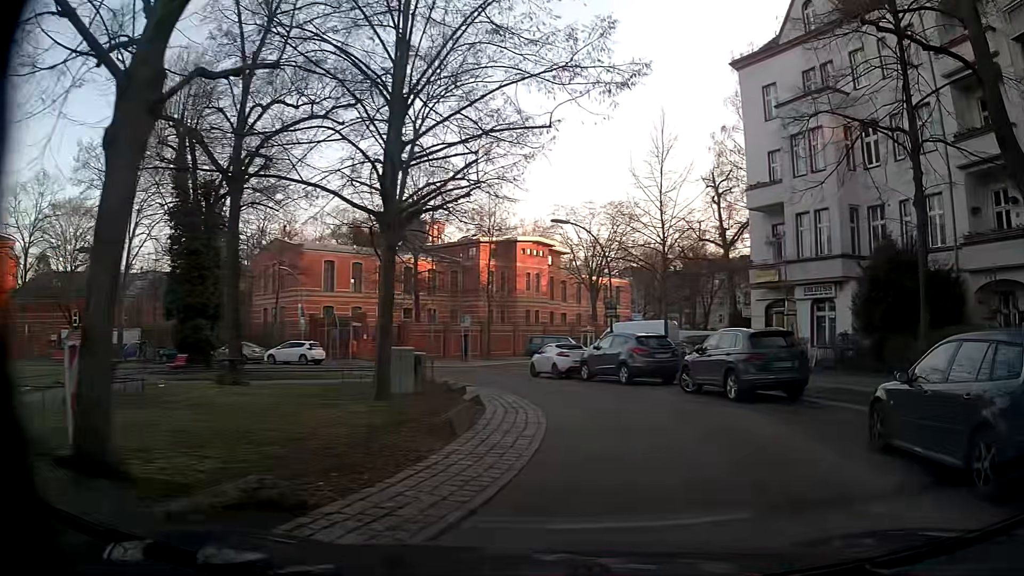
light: Day
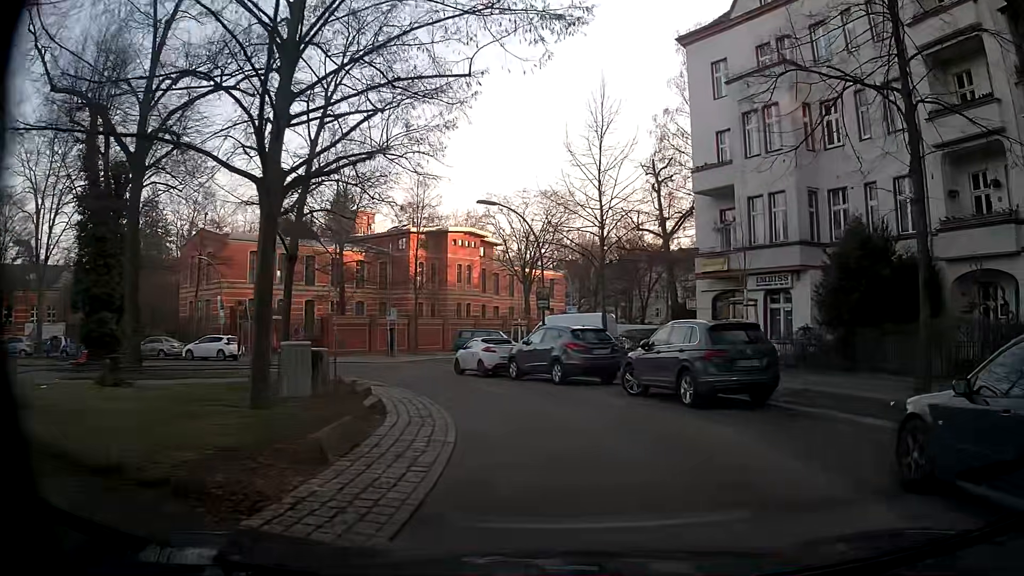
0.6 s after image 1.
(+0.2, +2.6) m; +6°
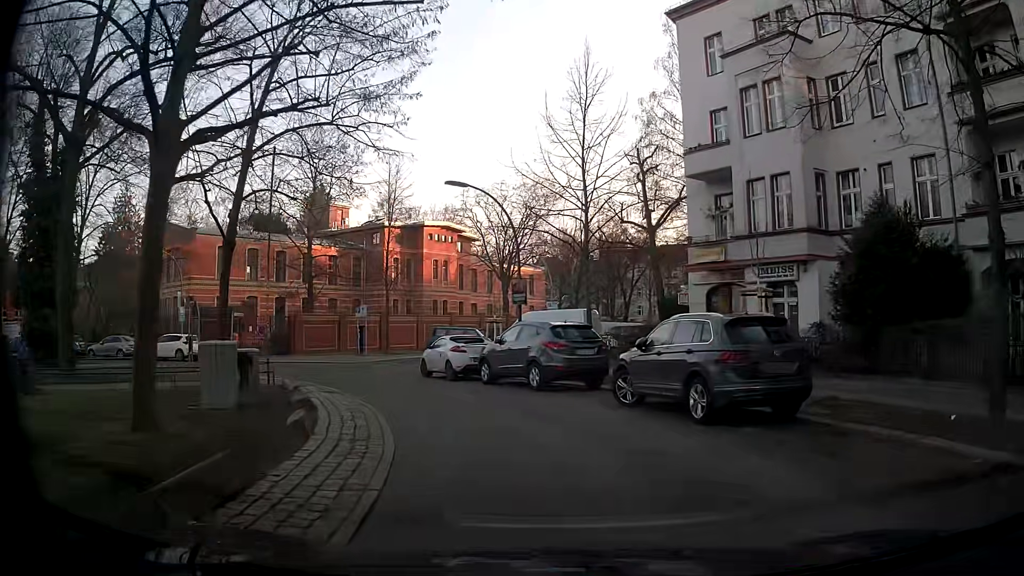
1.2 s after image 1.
(+0.1, +2.8) m; +3°
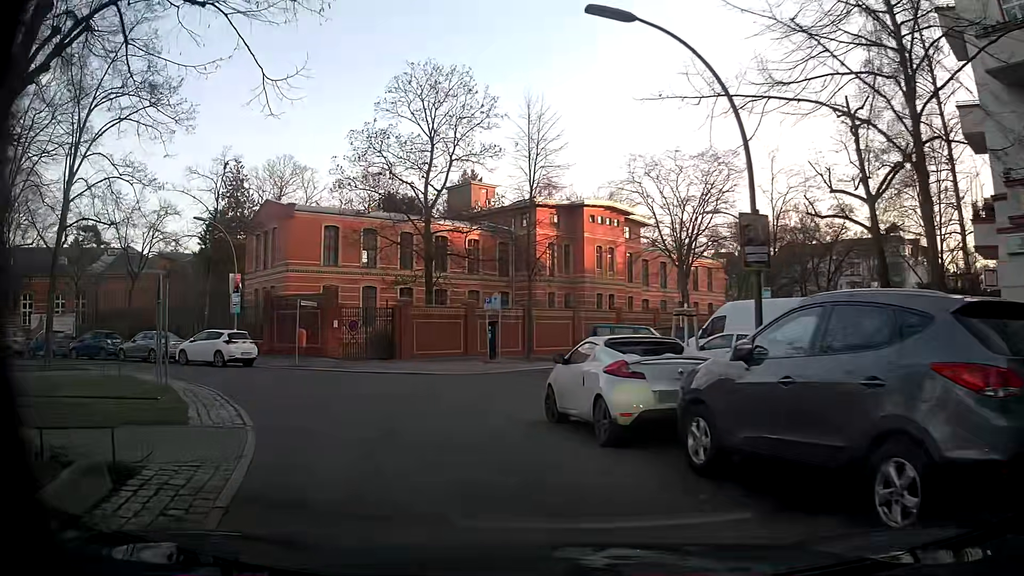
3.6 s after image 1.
(-1.3, +12.0) m; -13°
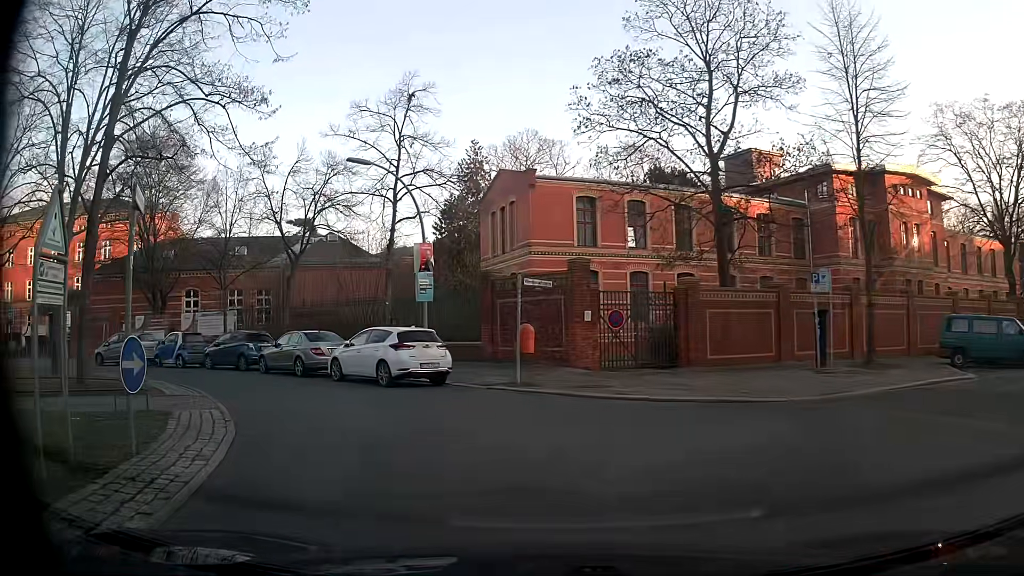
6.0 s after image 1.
(-2.2, +10.4) m; -23°
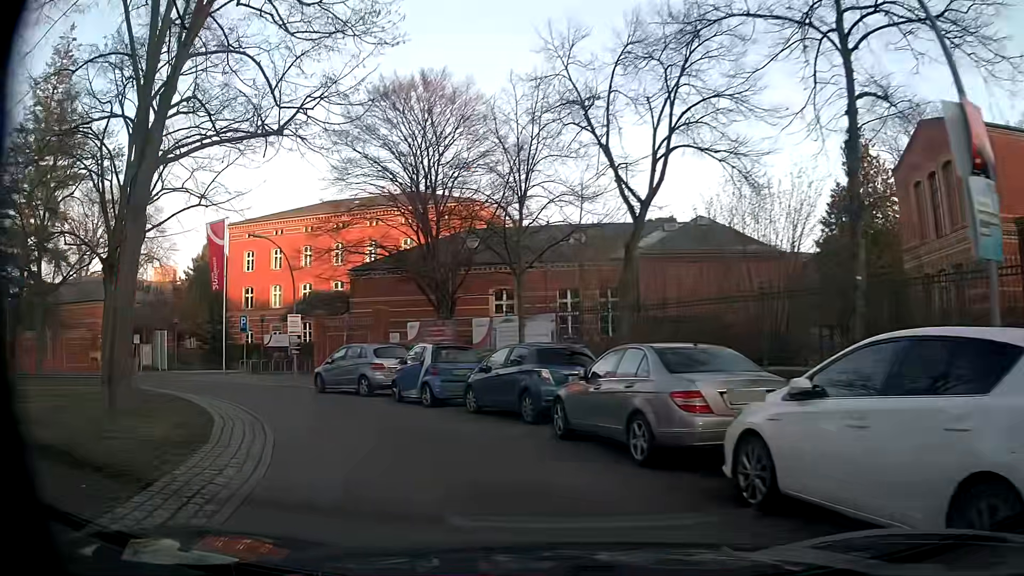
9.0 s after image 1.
(-3.8, +12.9) m; -33°
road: residential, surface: asphalt
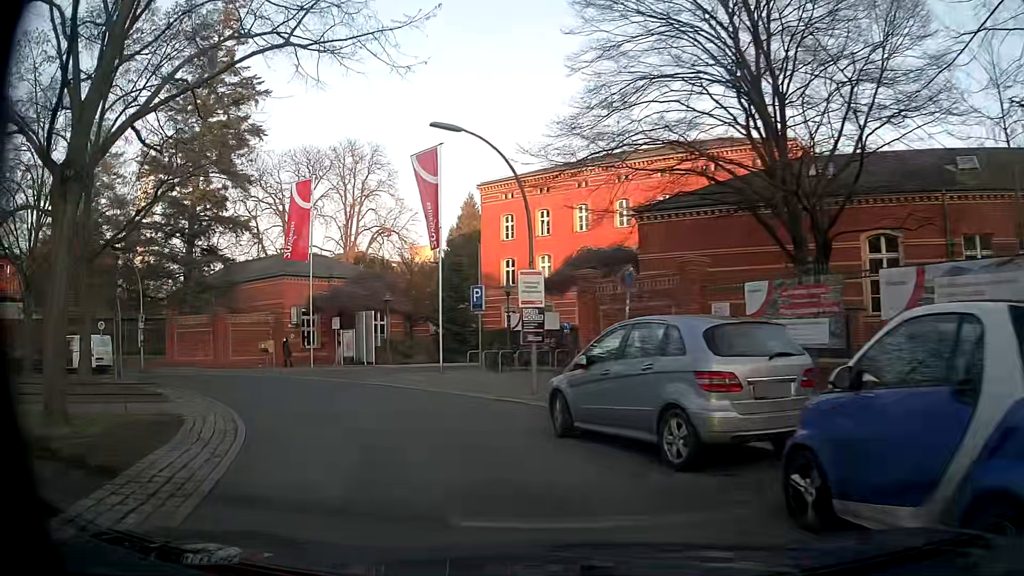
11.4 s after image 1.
(-2.9, +13.2) m; -25°
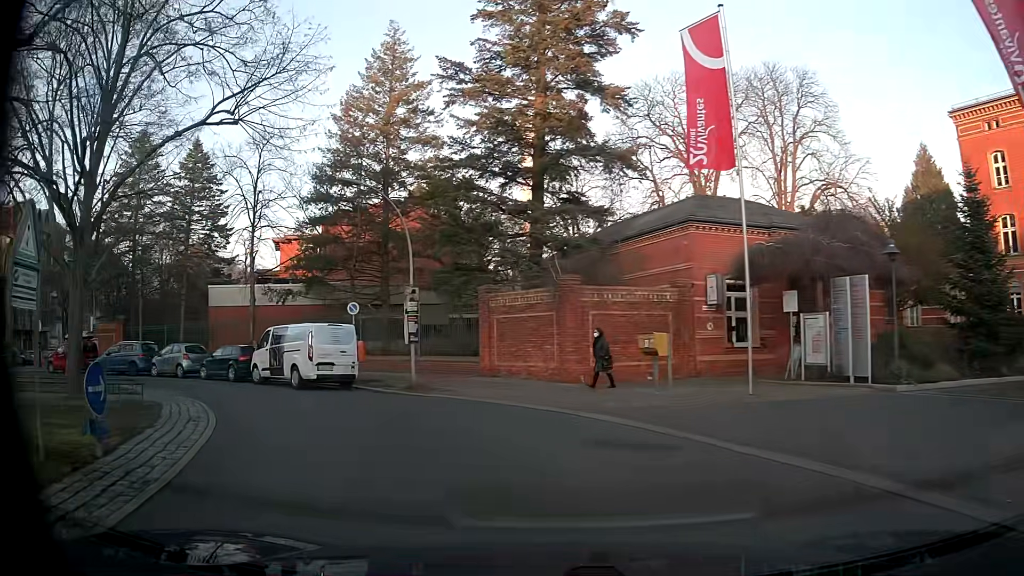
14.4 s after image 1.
(-4.9, +16.5) m; -35°
(-2, +10) (-7, +18) (-15, +24) (-25, +27) (-35, +29) (-42, +35) (-46, +44) (-49, +54) (-52, +63) (-56, +73) m
